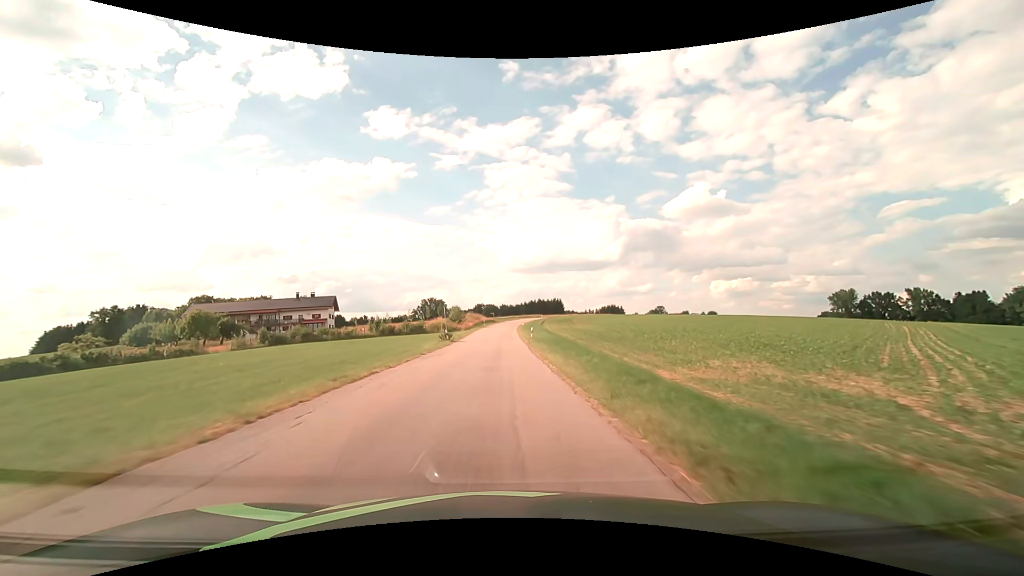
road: tertiary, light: Day
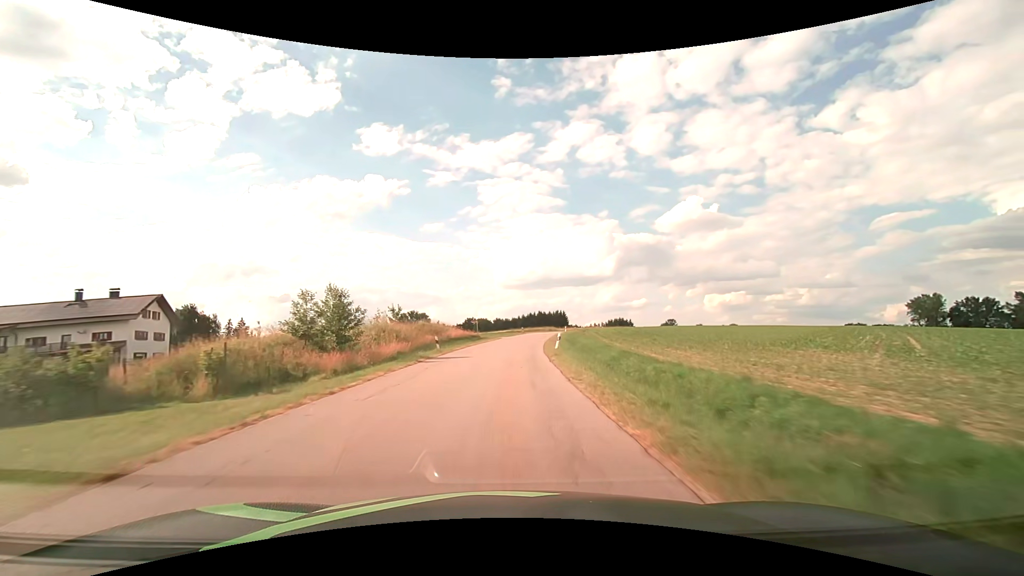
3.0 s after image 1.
(-0.5, +61.5) m; 0°
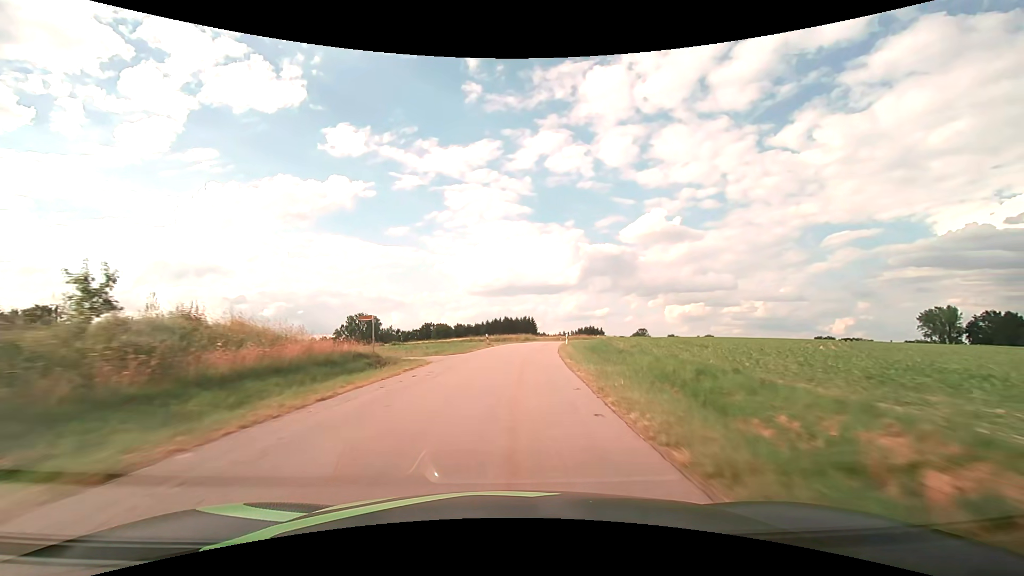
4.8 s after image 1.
(+0.9, +36.4) m; +4°
(0, +10) (+1, +20) (+1, +30) (+3, +40) (+4, +50) (+6, +60) (+8, +69) (+11, +79) (+14, +89) (+17, +98) m
